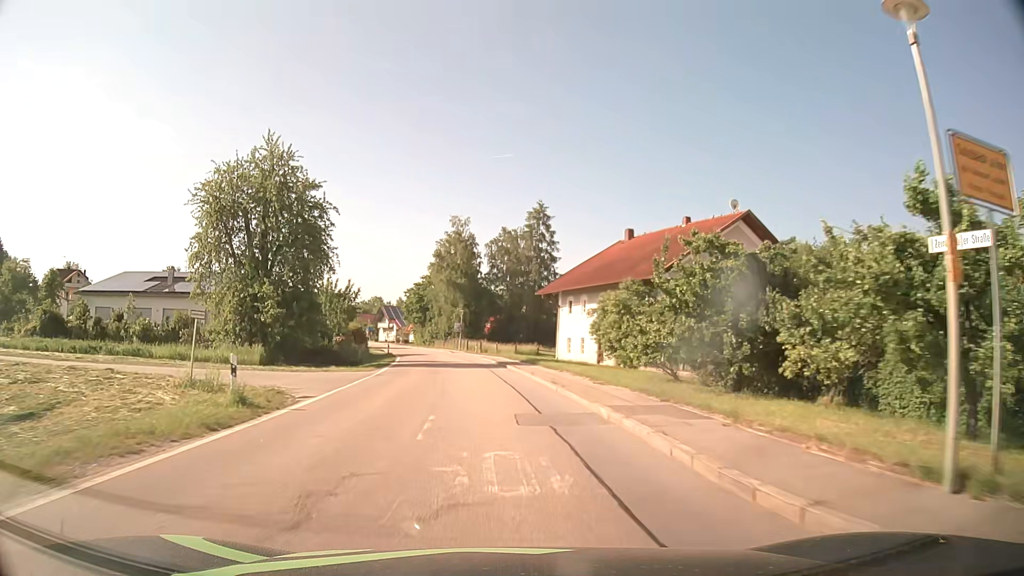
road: tertiary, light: Day
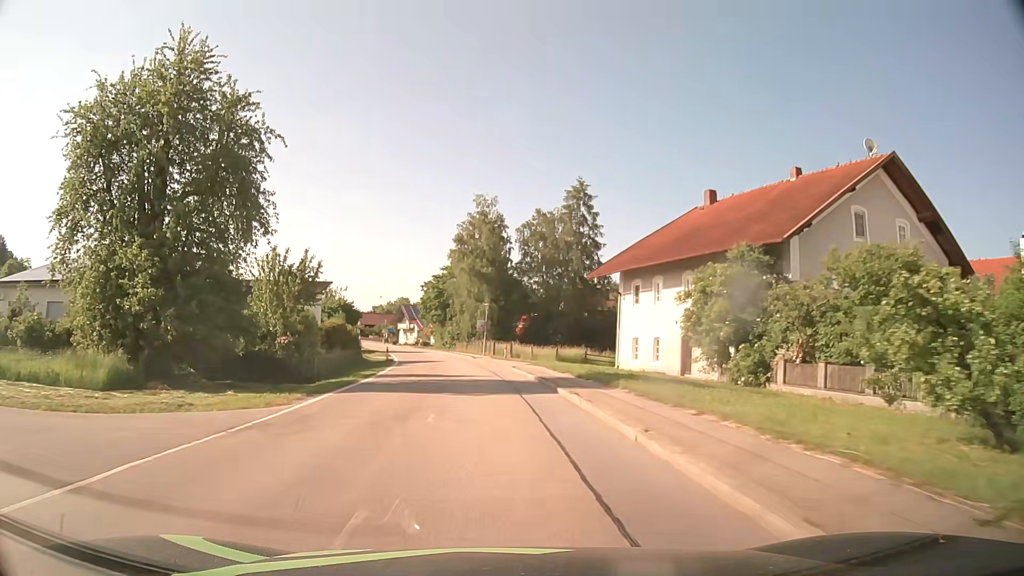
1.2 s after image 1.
(-0.4, +15.8) m; -3°
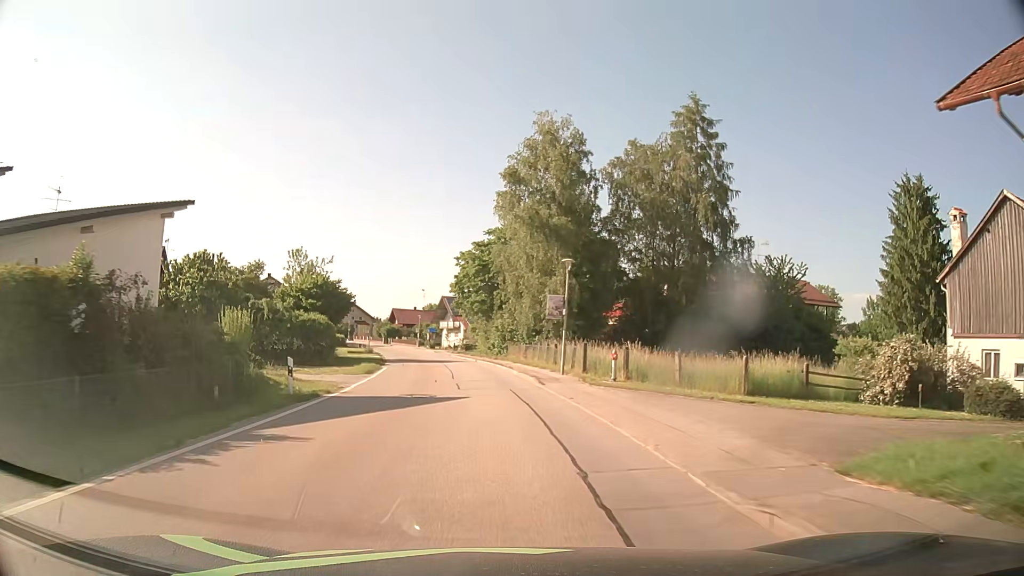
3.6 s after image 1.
(-1.4, +31.0) m; -5°
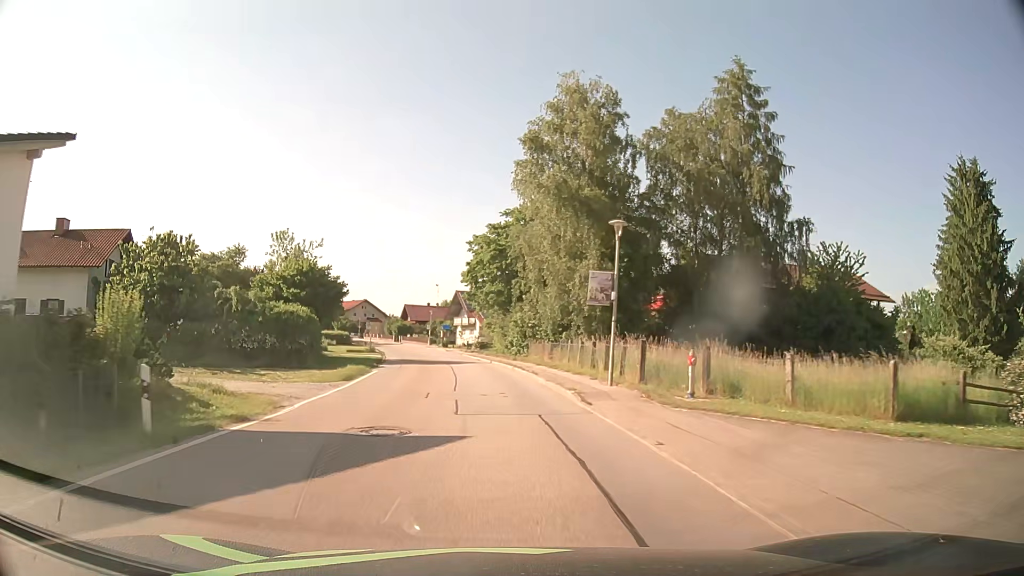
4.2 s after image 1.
(-0.2, +7.7) m; -2°
